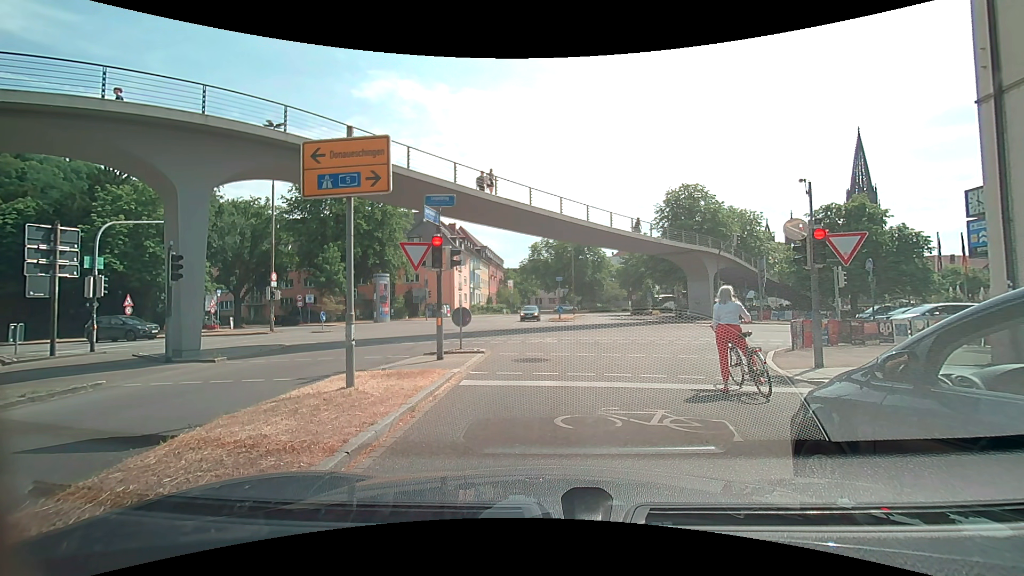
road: unclassified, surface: asphalt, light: Day
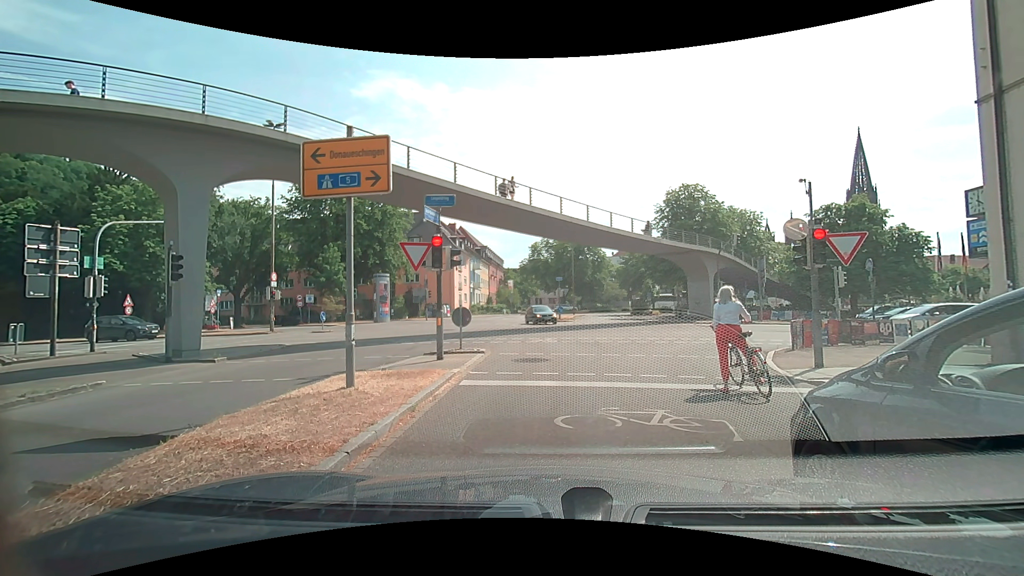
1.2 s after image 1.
(0.0, 0.0) m; 0°
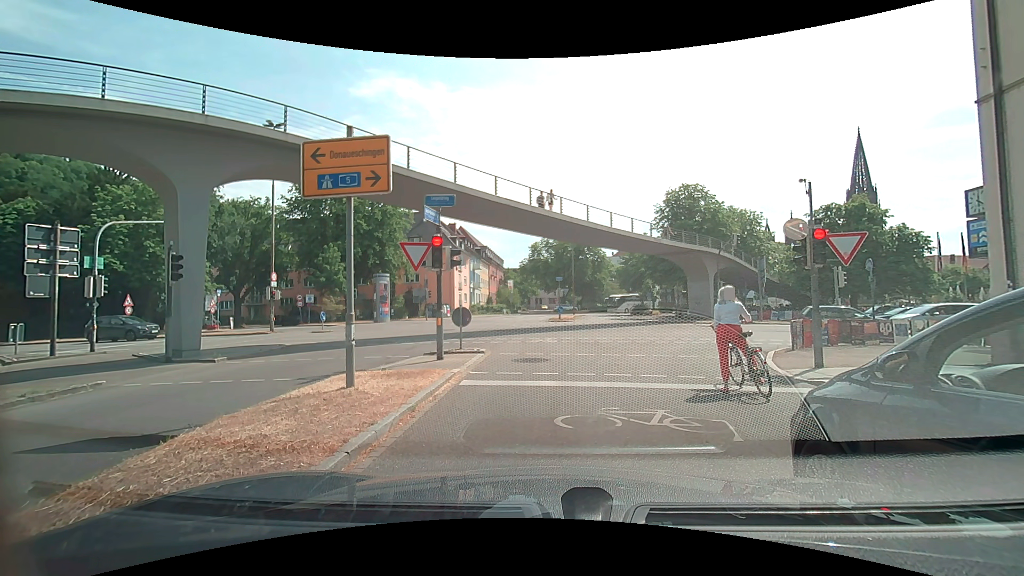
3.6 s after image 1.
(0.0, 0.0) m; 0°
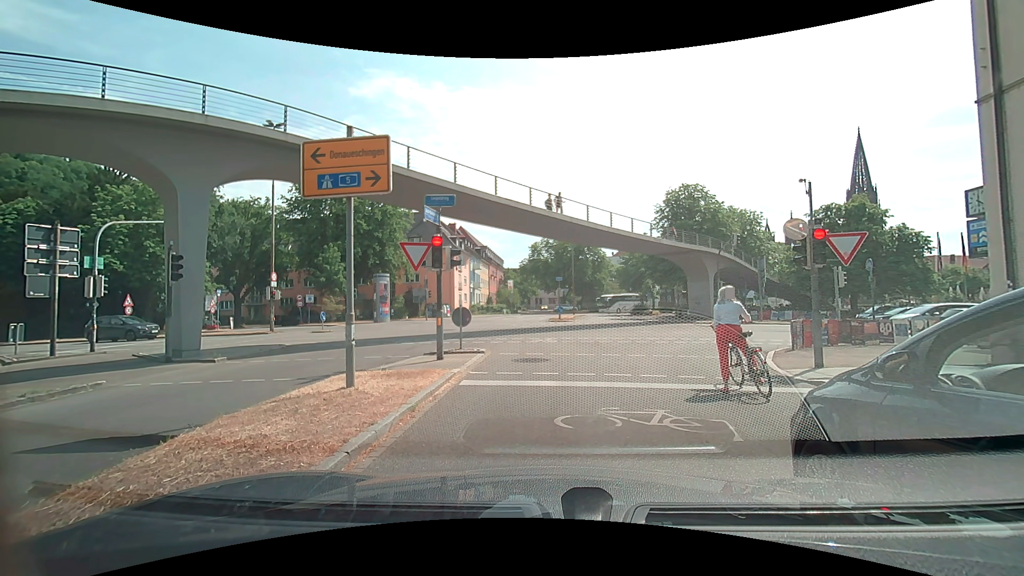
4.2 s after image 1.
(0.0, 0.0) m; 0°
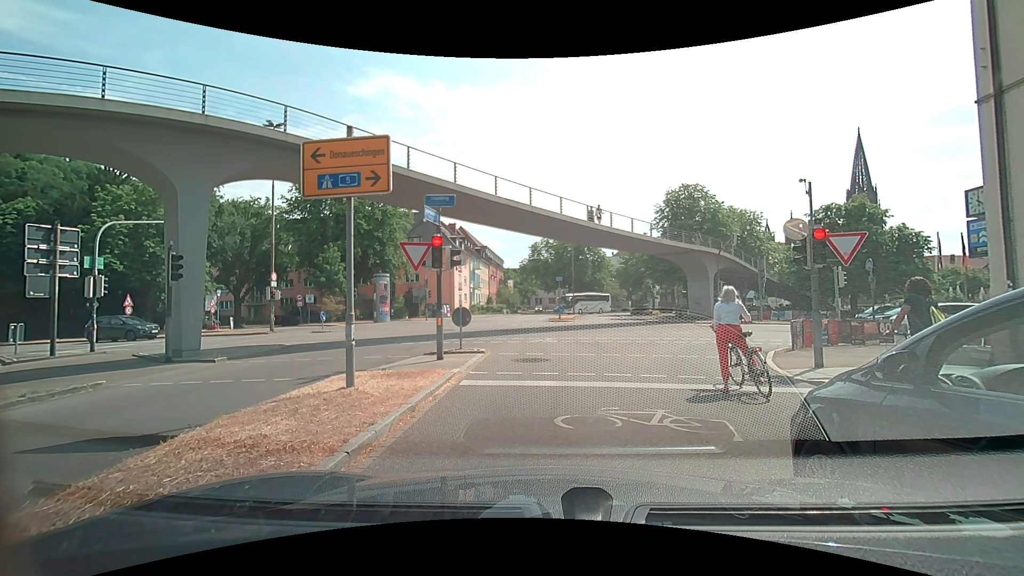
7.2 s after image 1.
(0.0, 0.0) m; 0°
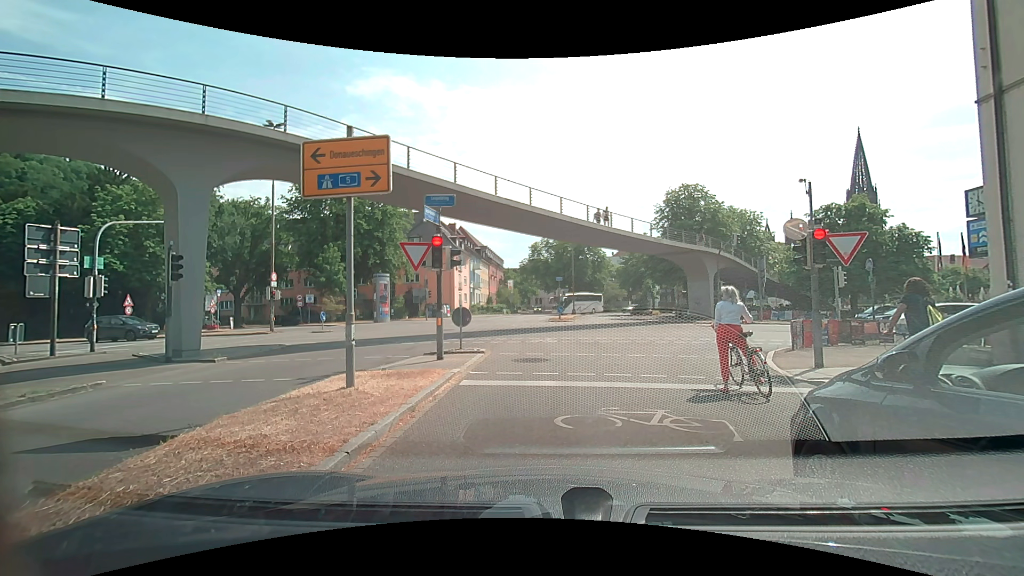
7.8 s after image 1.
(0.0, 0.0) m; 0°
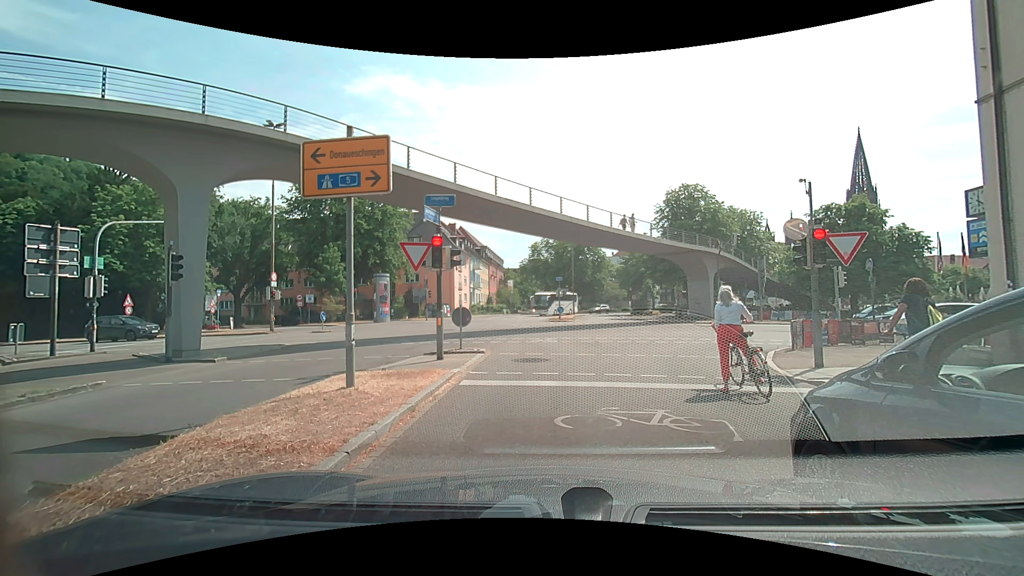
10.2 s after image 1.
(0.0, 0.0) m; 0°
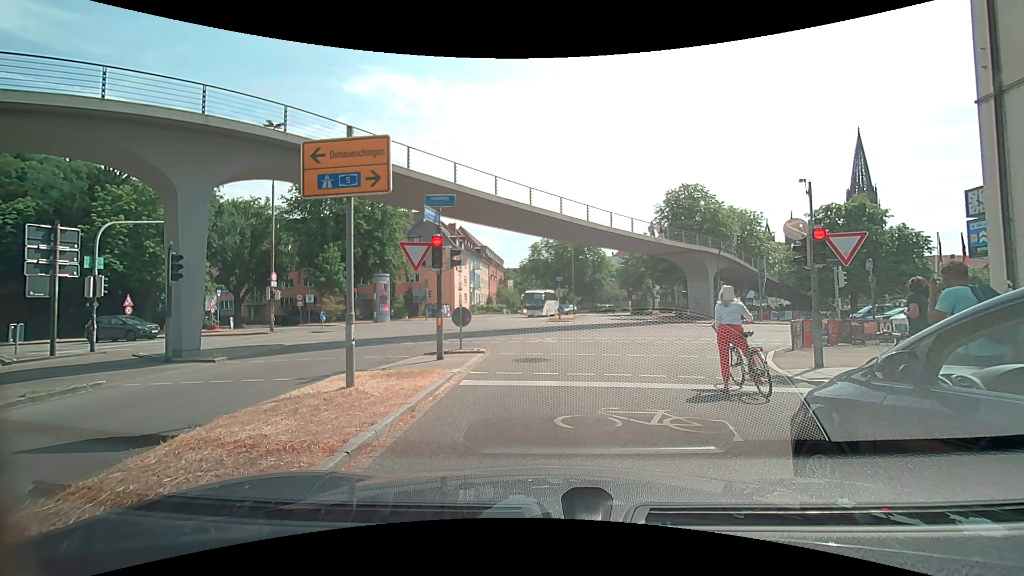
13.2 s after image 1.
(0.0, 0.0) m; 0°
